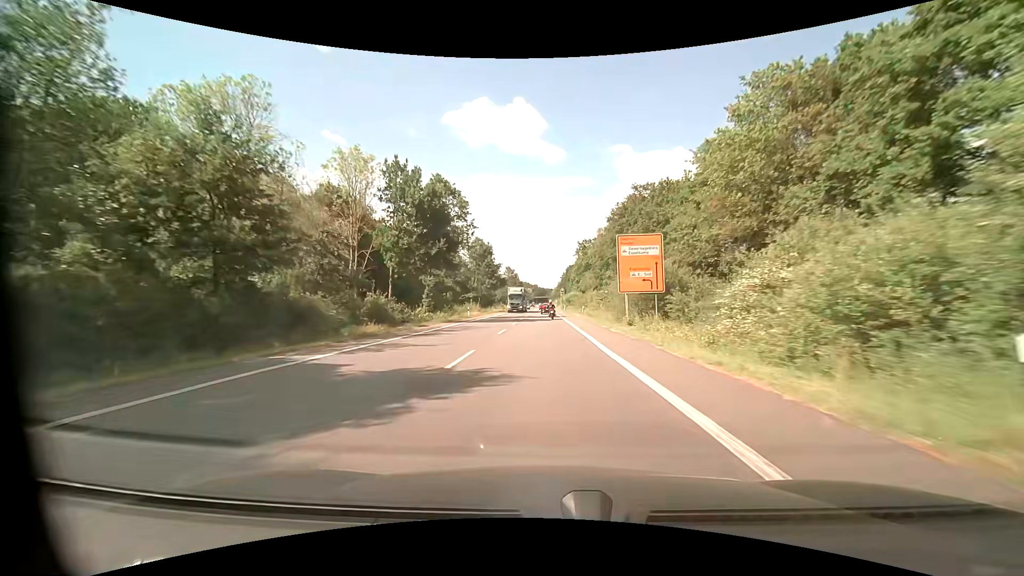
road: primary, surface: asphalt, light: Day
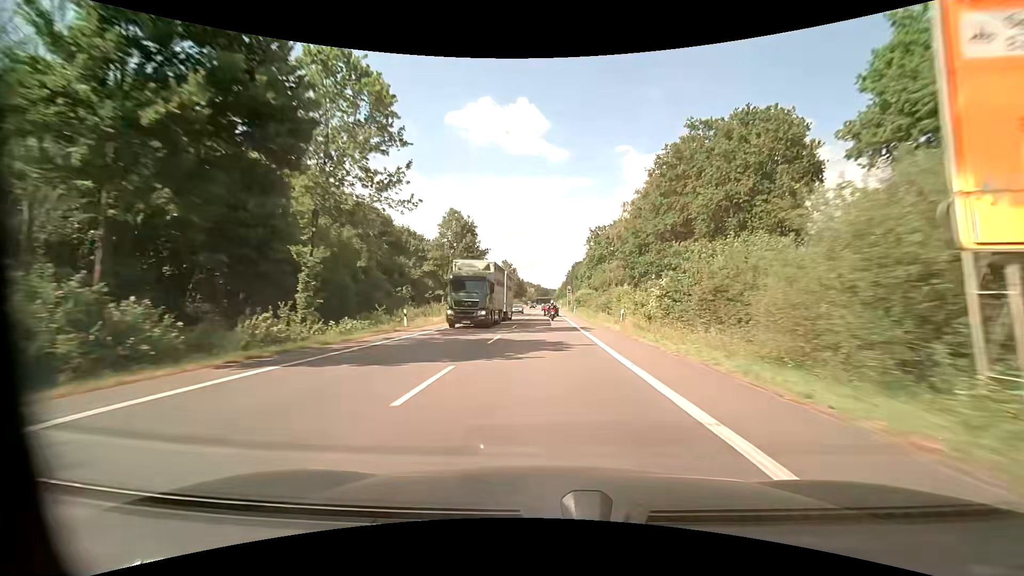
(-0.1, +26.0) m; 0°
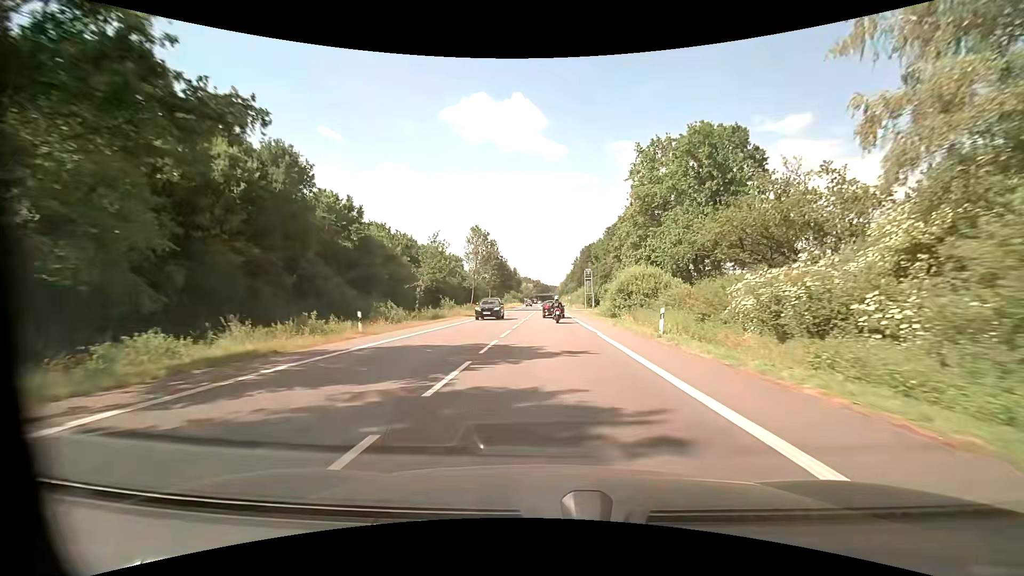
(-0.3, +57.4) m; 0°
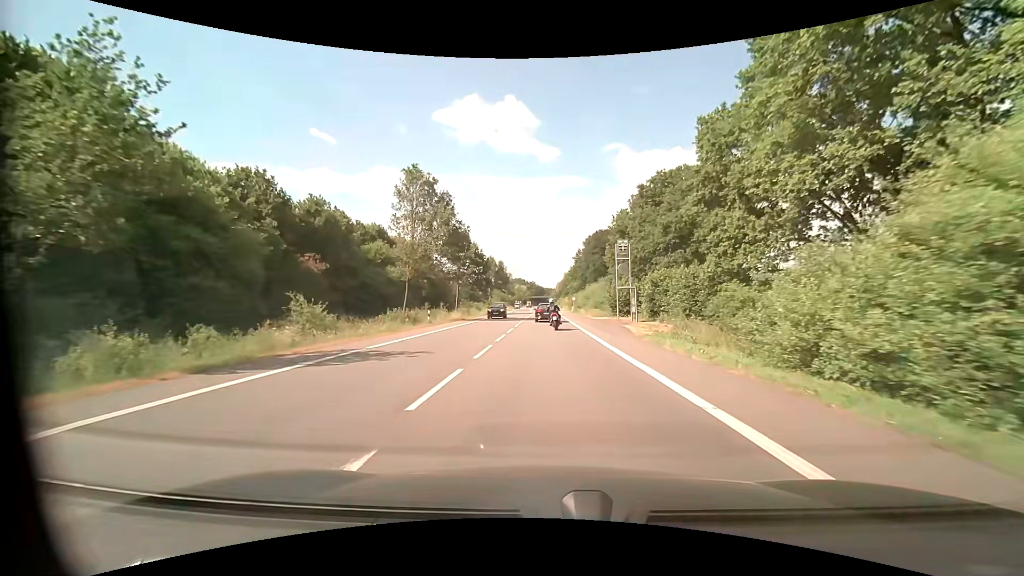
(+0.1, +36.1) m; +1°
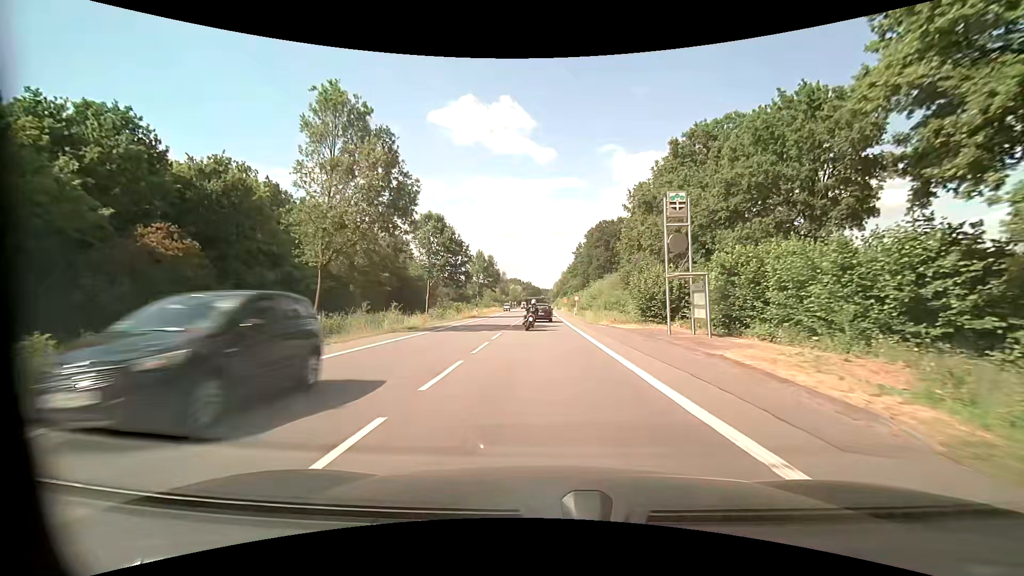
(0.0, +16.6) m; 0°
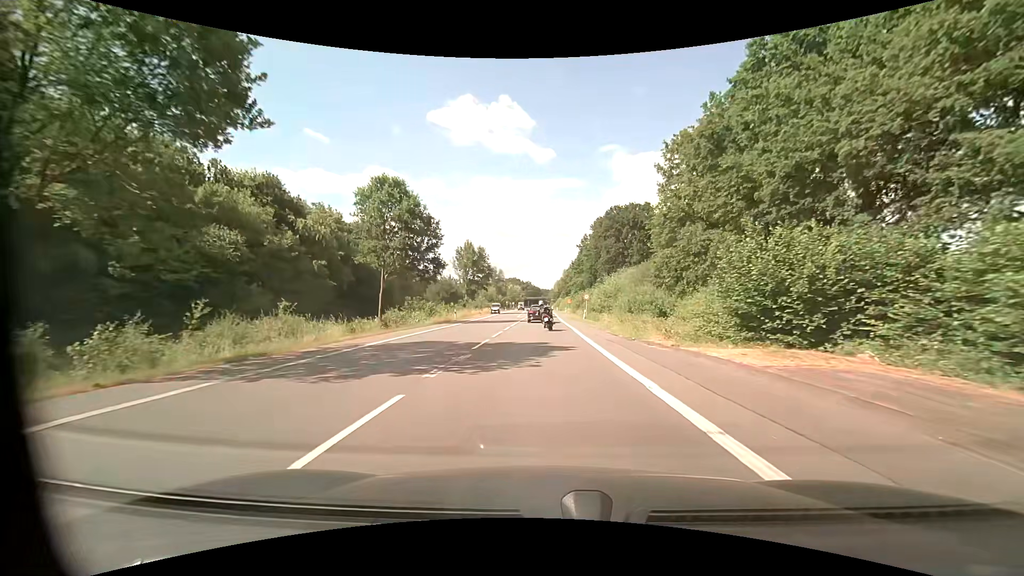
(0.0, +16.5) m; 0°
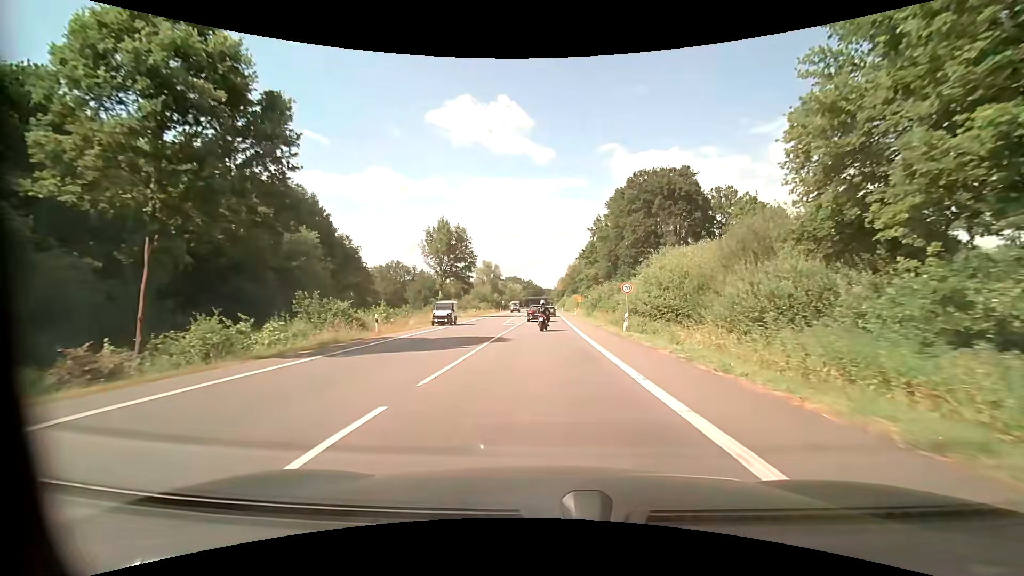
(-0.1, +25.0) m; 0°
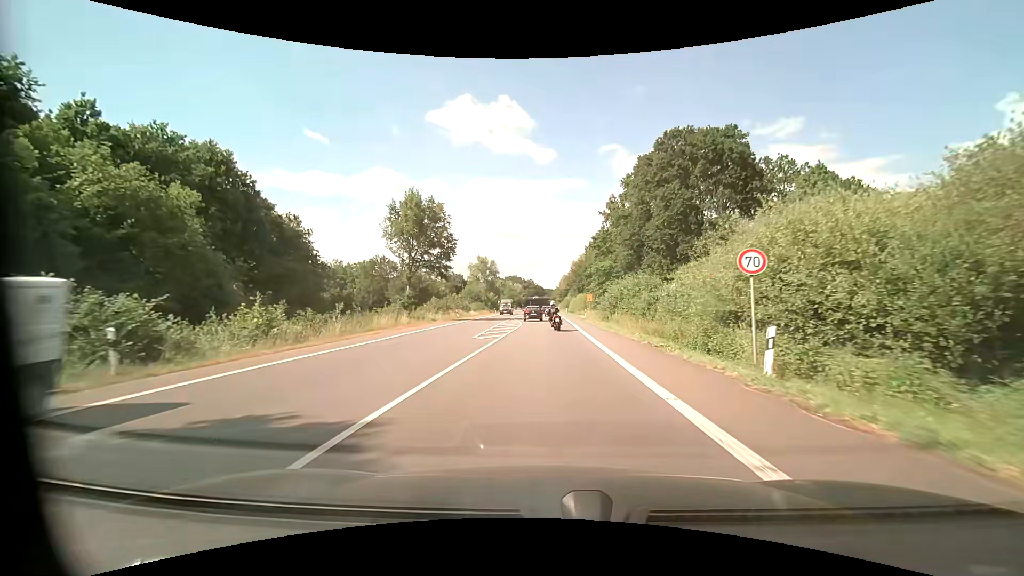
(0.0, +16.8) m; 0°
